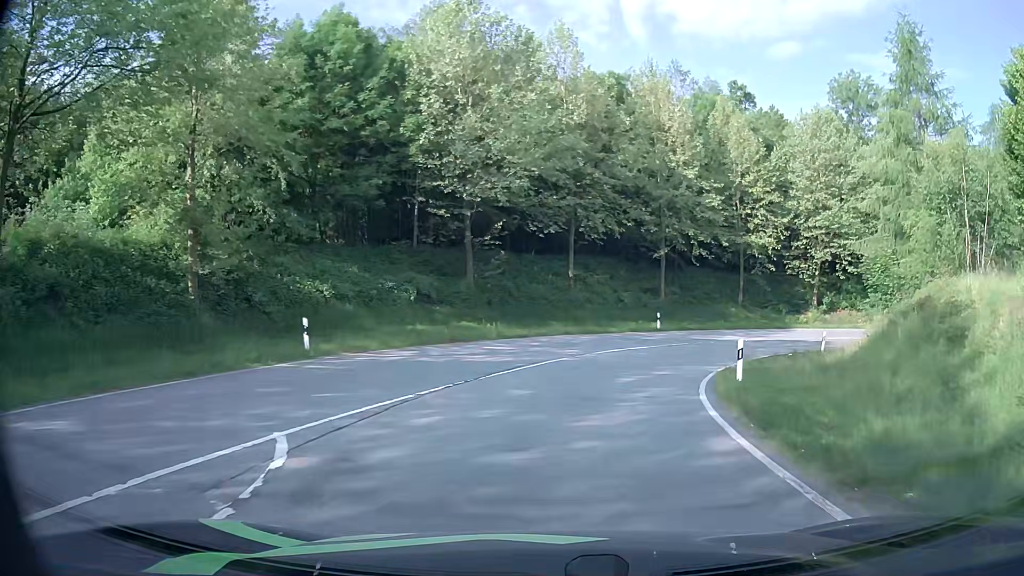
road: primary_link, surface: asphalt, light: Day
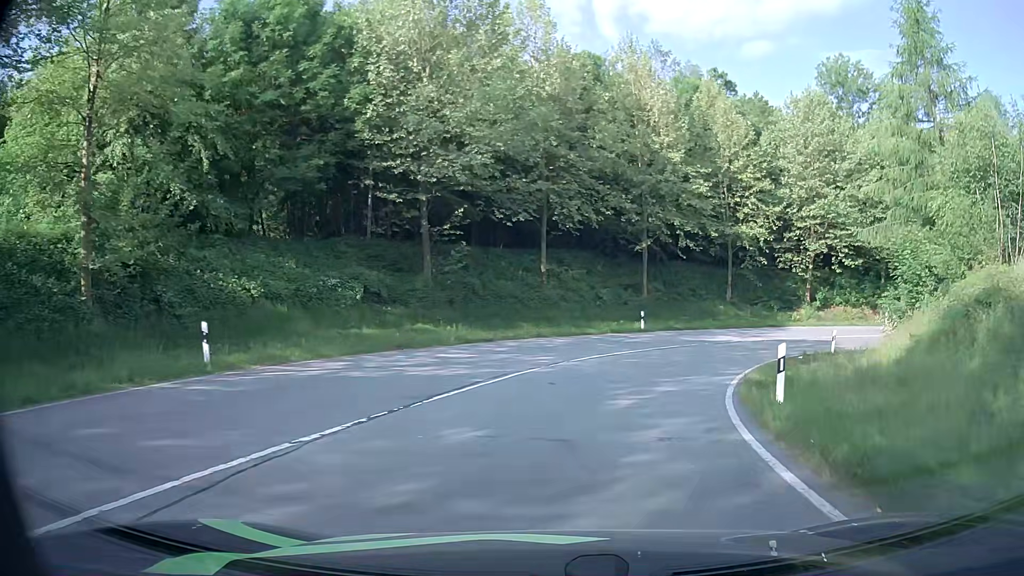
(+0.1, +4.4) m; +3°
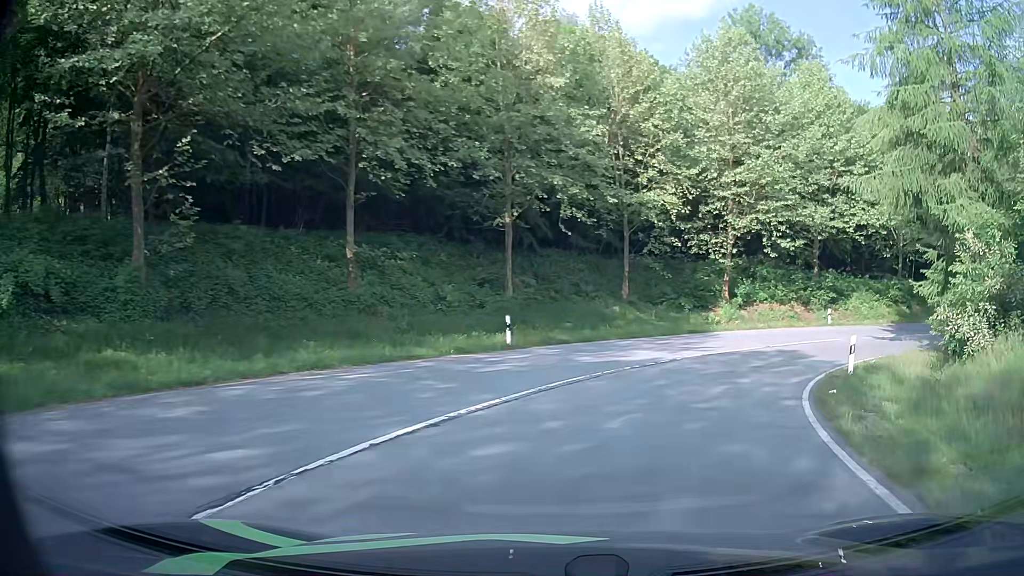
(+1.0, +13.4) m; +10°
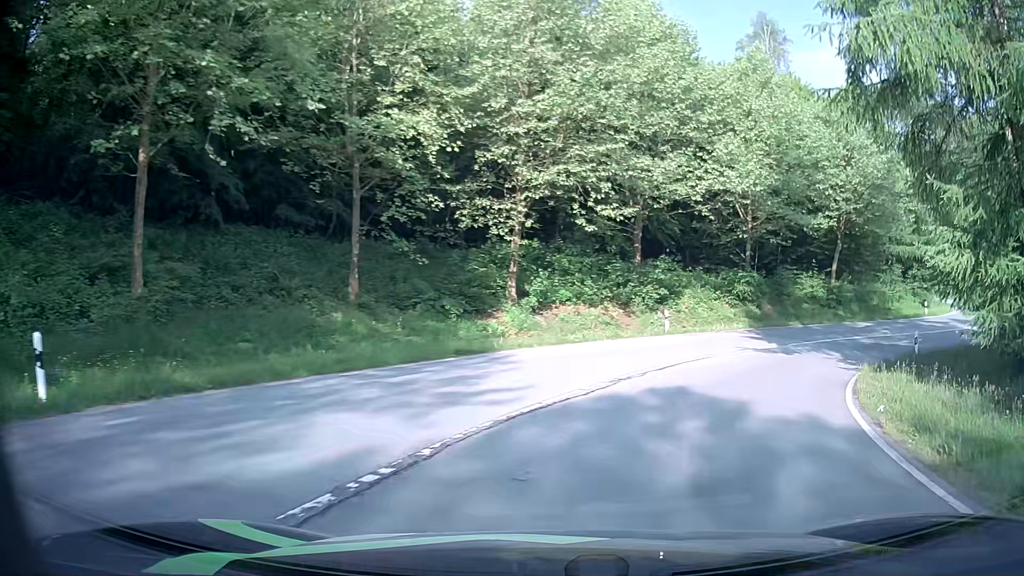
(+2.3, +13.4) m; +20°
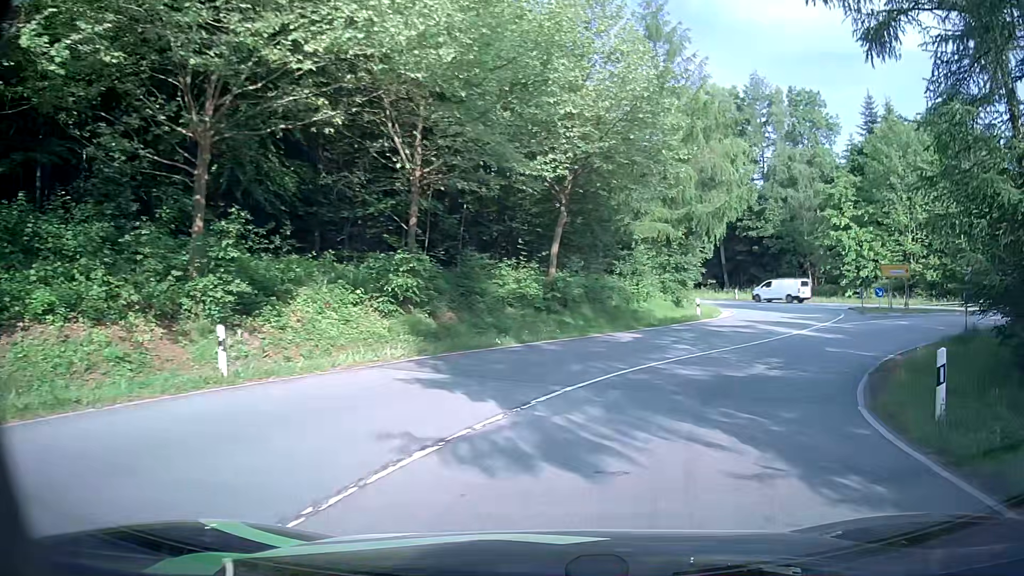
(+4.2, +16.9) m; +28°
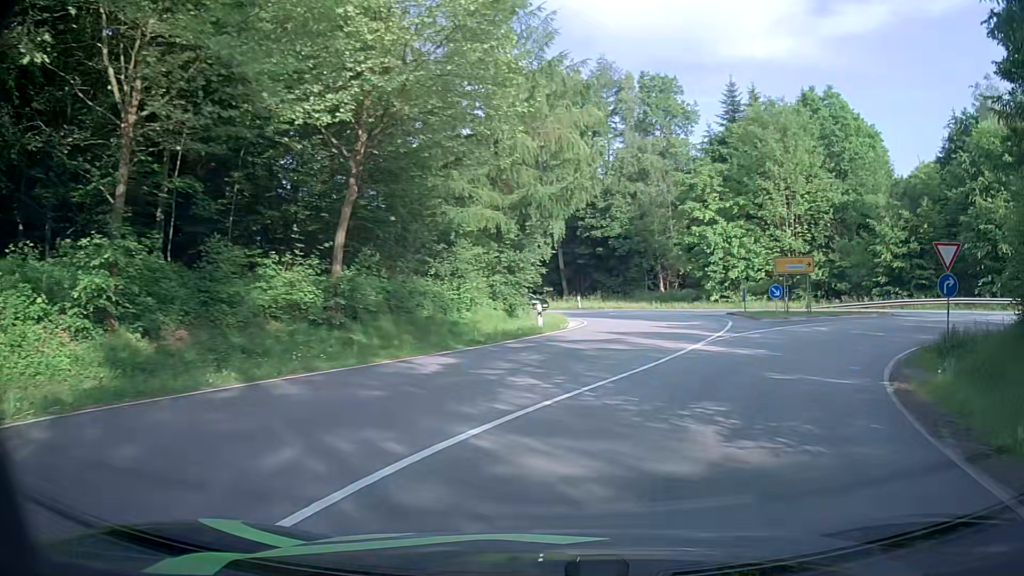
(+1.1, +8.5) m; +15°
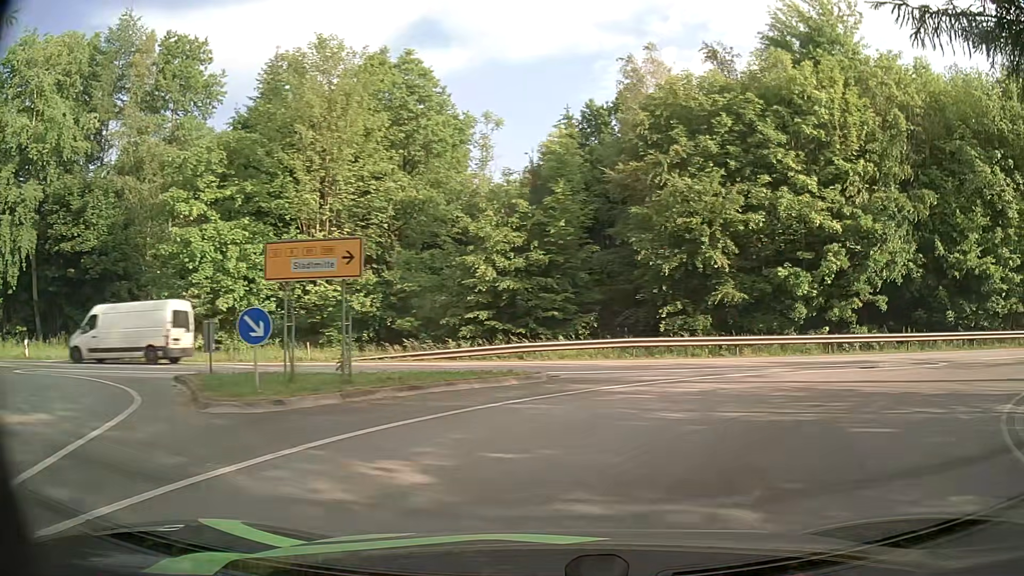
(+5.8, +18.1) m; +39°
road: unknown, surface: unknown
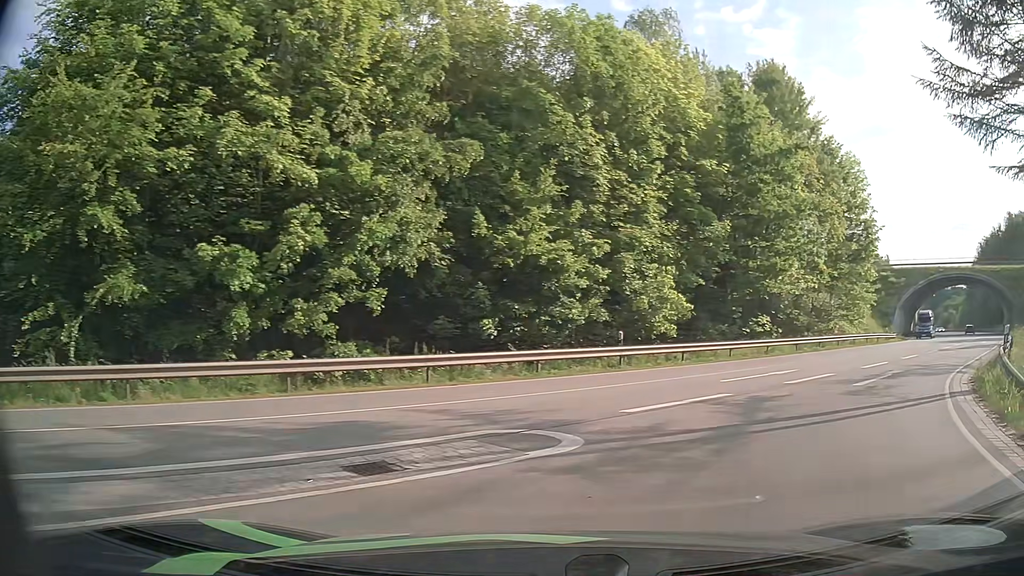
(+3.8, +11.0) m; +43°
(+3, +9) (+9, +17) (+16, +25) (+23, +32) (+30, +39) (+37, +46) (+43, +54) (+50, +61) (+56, +69) (+62, +77) m
